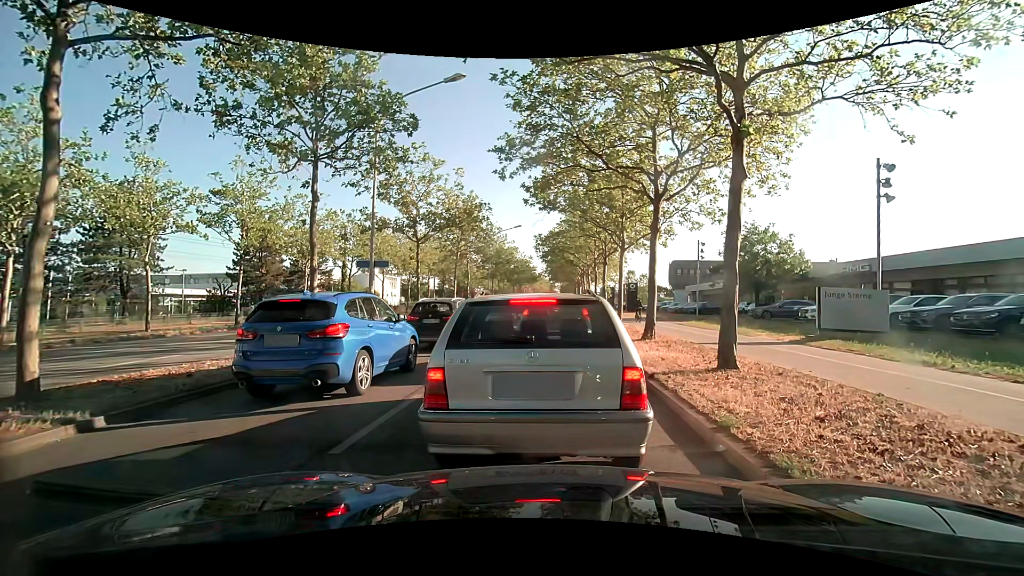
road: primary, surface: asphalt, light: Day
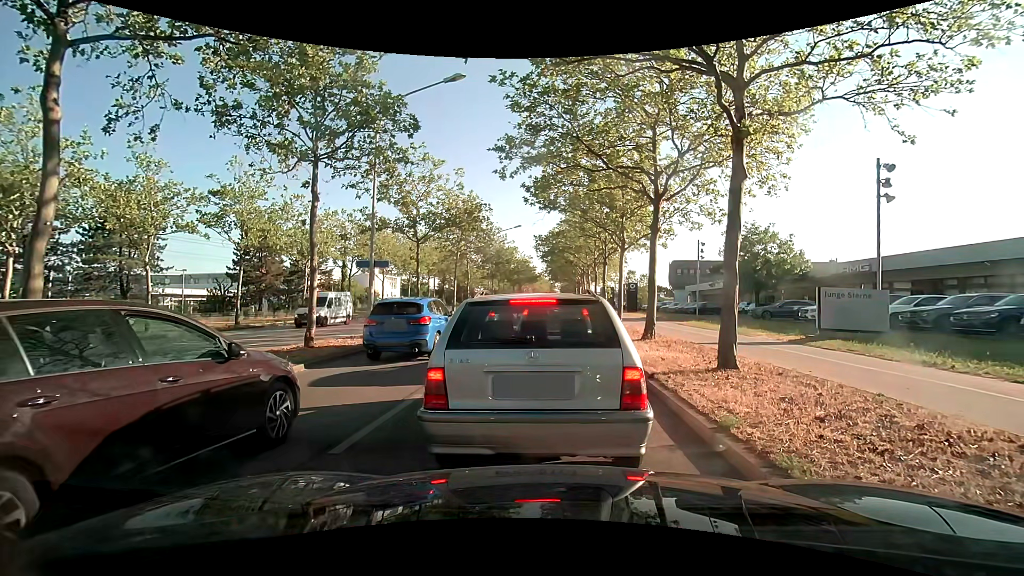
(0.0, 0.0) m; 0°
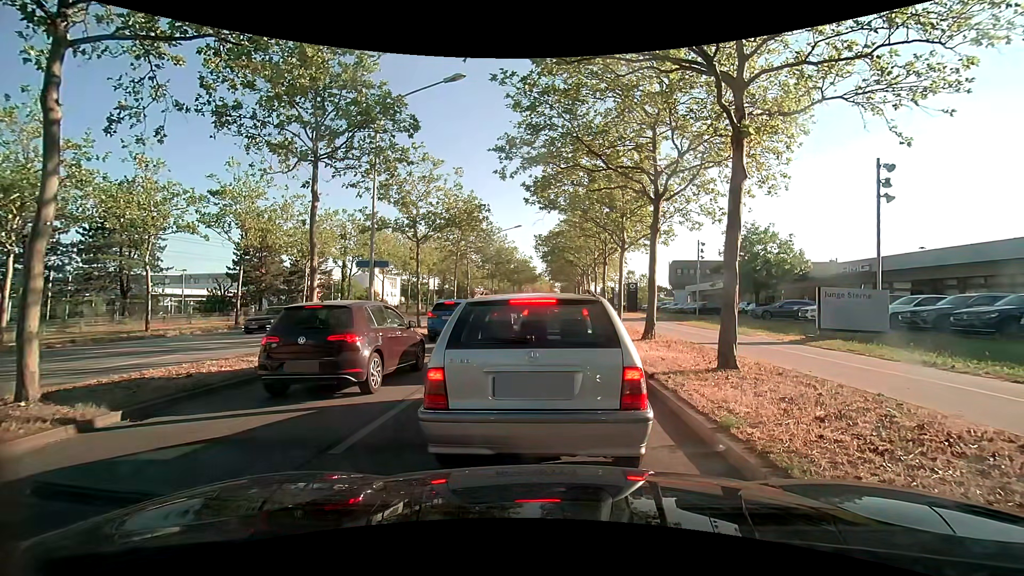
(0.0, 0.0) m; 0°
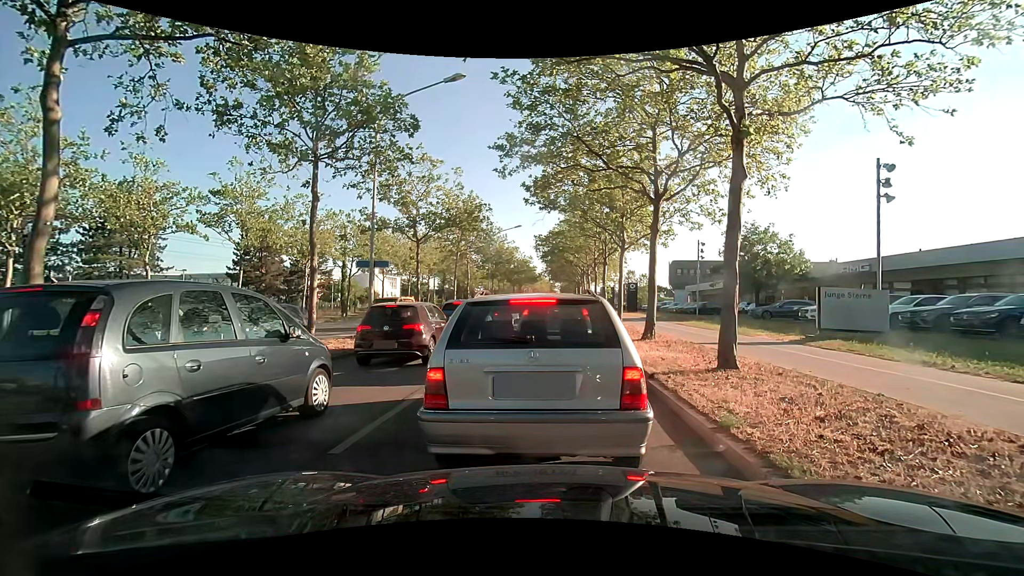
(0.0, 0.0) m; 0°
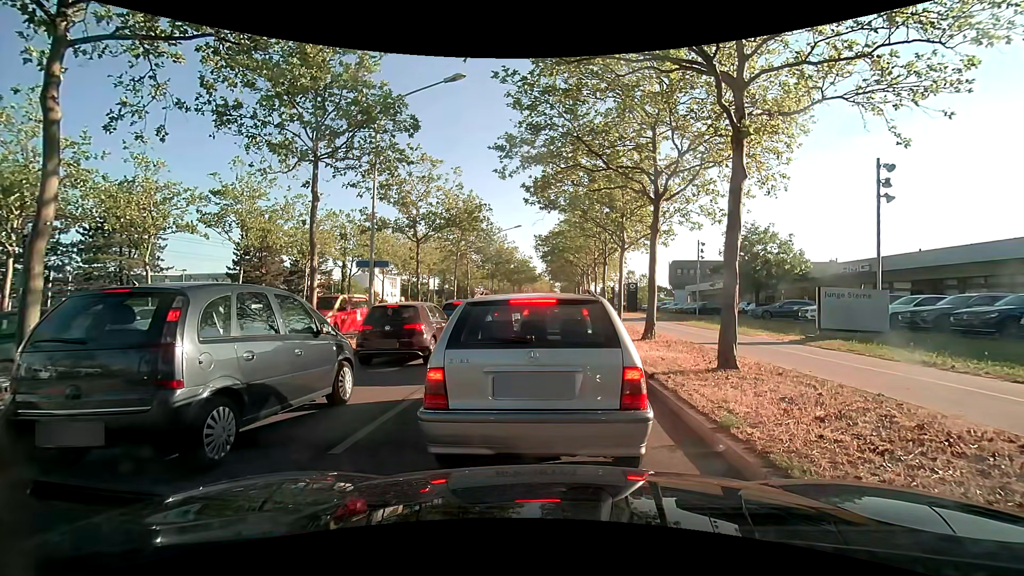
(0.0, 0.0) m; 0°
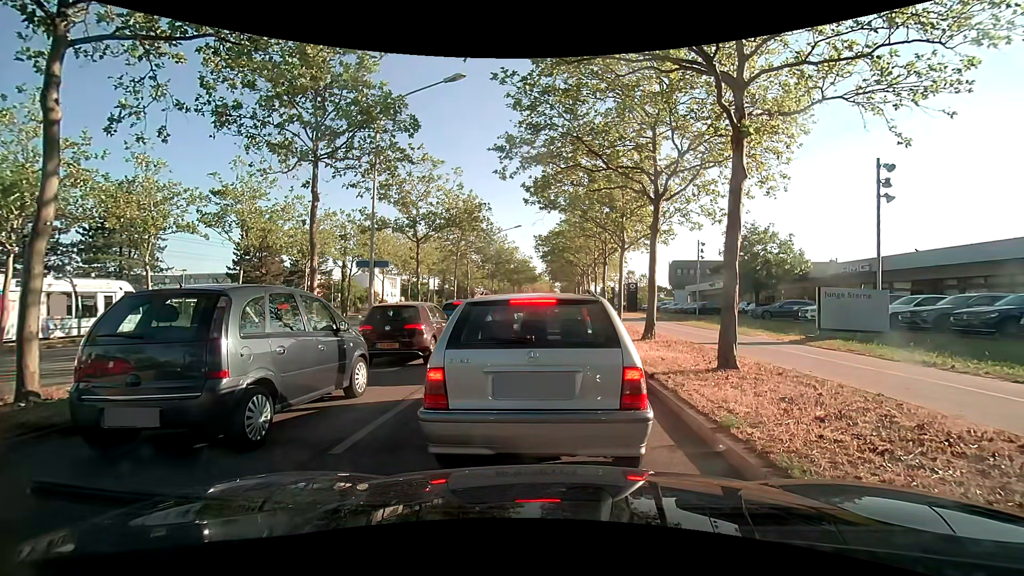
(0.0, 0.0) m; 0°
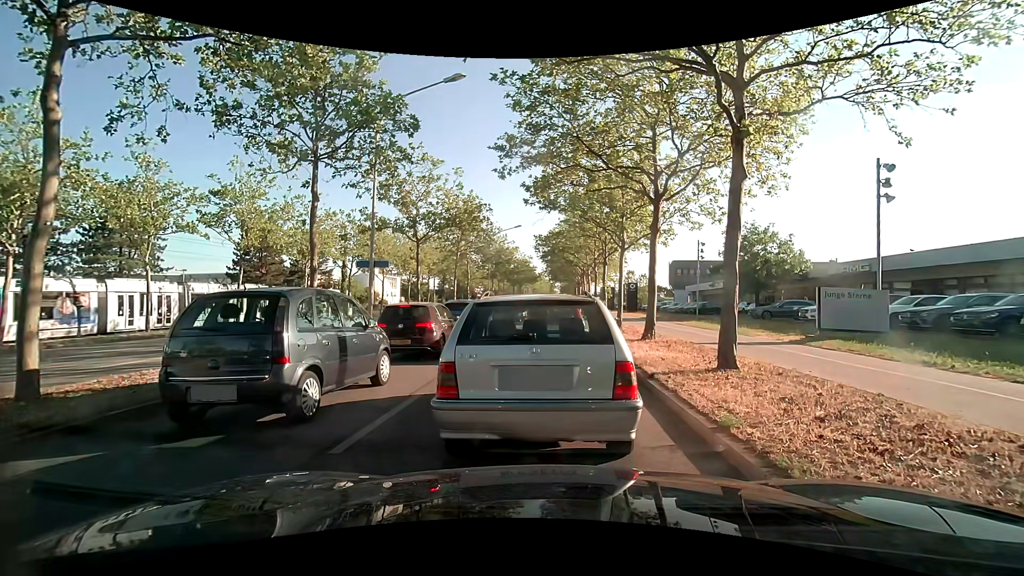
(0.0, 0.0) m; 0°
